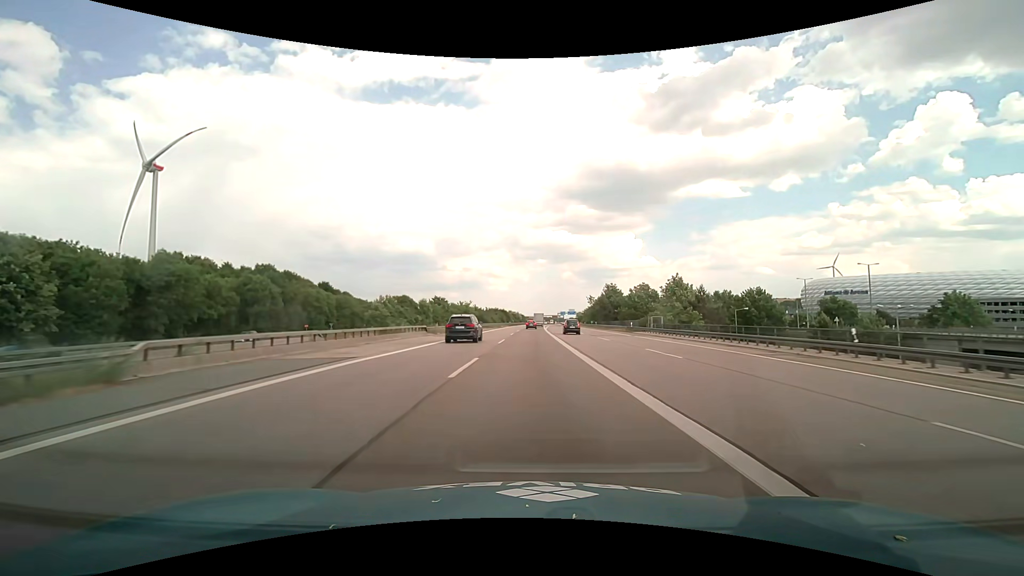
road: motorway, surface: asphalt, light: Day
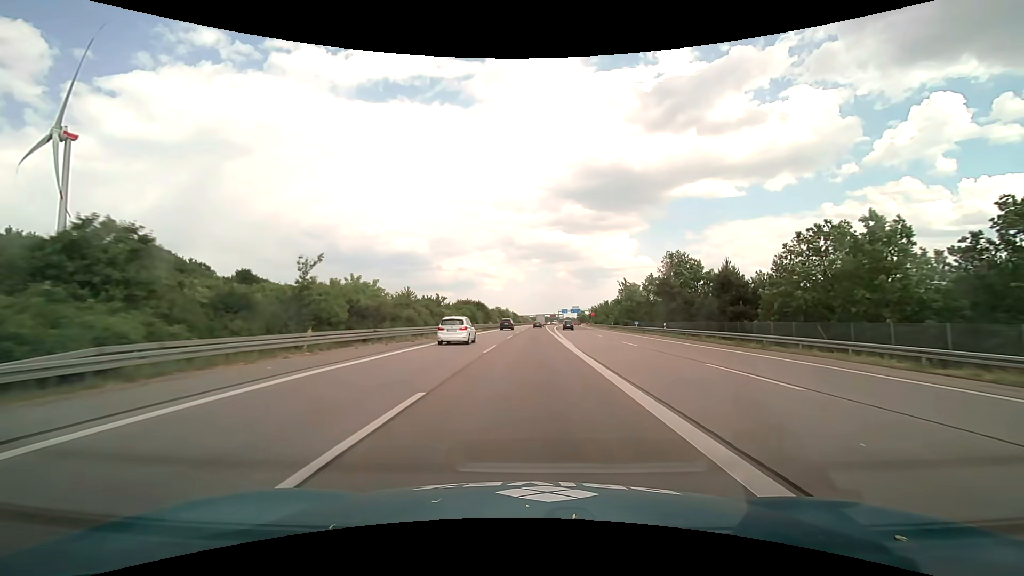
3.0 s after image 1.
(0.0, +62.8) m; 0°
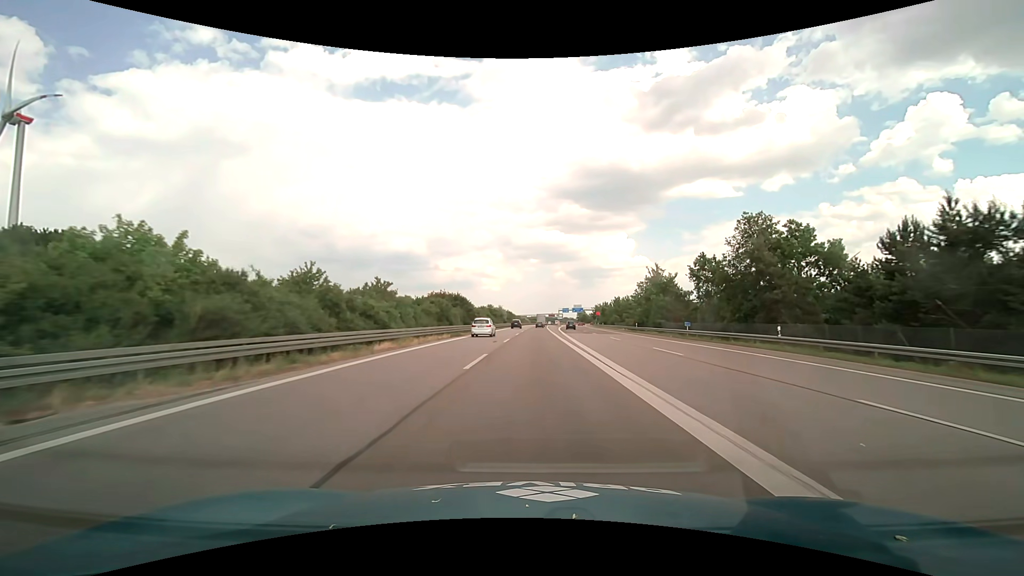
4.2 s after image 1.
(0.0, +25.1) m; 0°
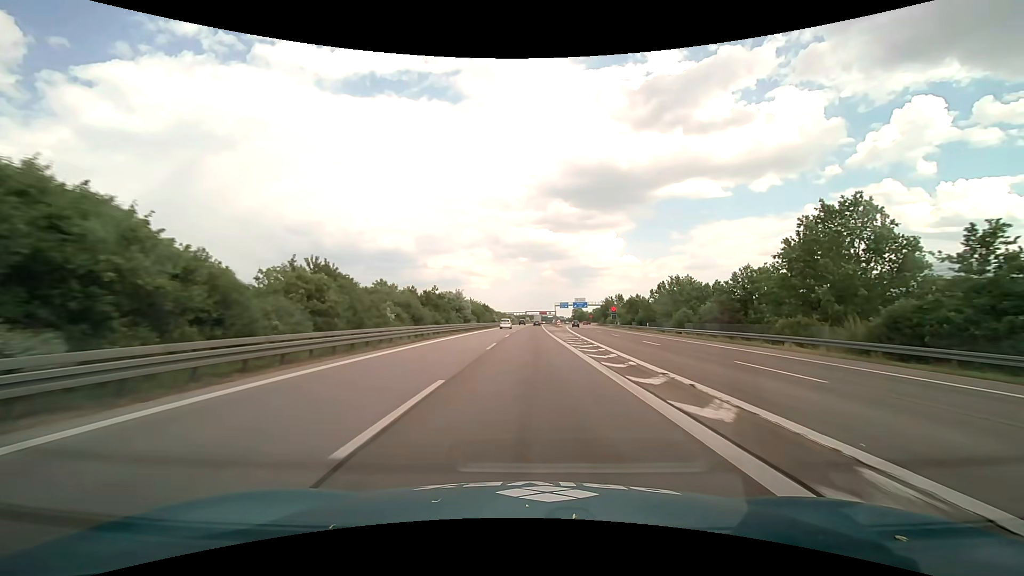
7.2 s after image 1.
(+0.7, +62.8) m; +1°
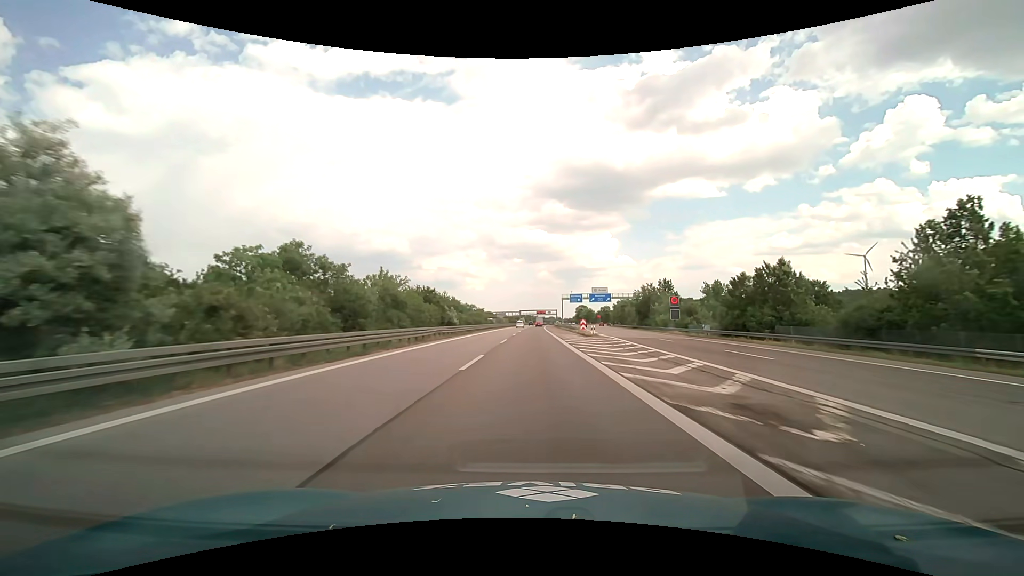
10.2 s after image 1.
(+0.2, +62.8) m; +1°
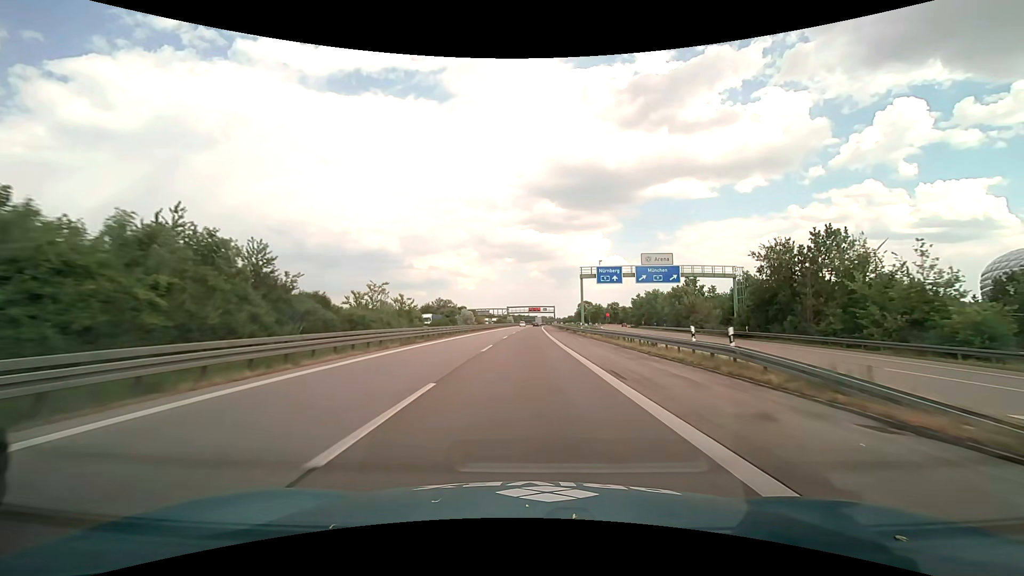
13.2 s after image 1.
(+0.6, +62.8) m; +1°
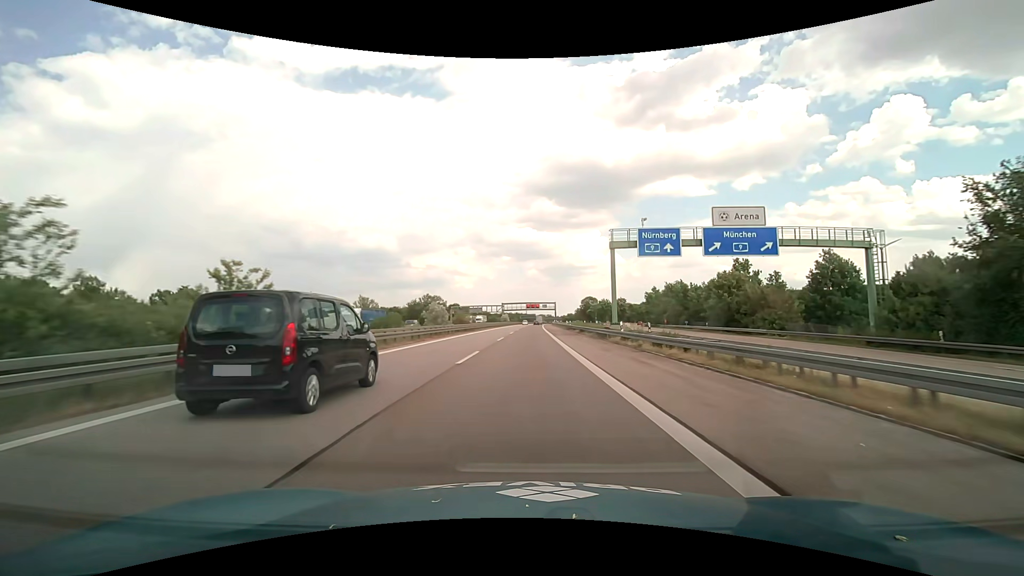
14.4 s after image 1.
(+0.1, +25.1) m; 0°
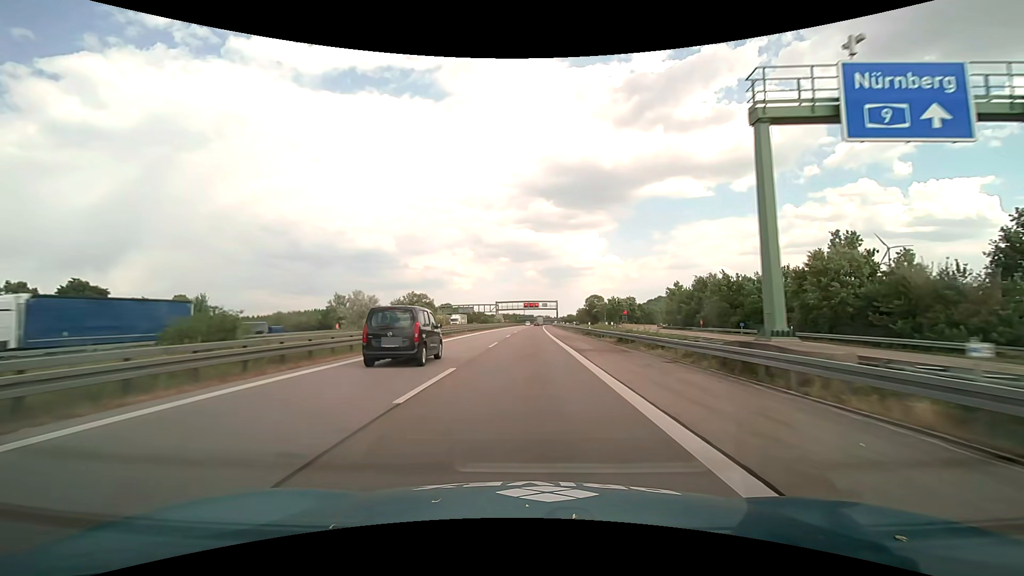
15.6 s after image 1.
(0.0, +25.2) m; 0°
(0, +10) (0, +20) (0, +30) (0, +40) (0, +50) (0, +60) (0, +70) (+1, +80) (+1, +90) (+1, +100) m
